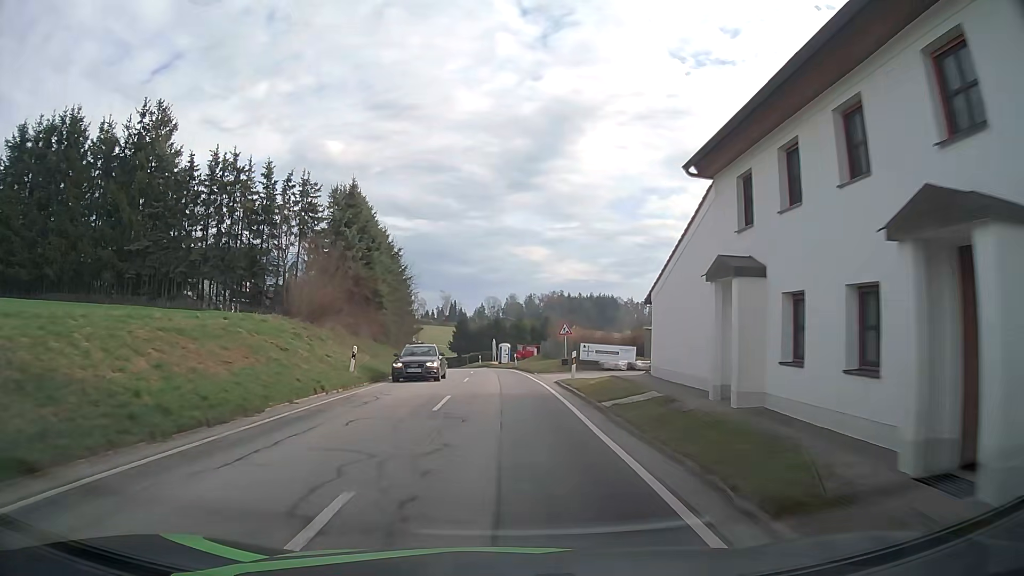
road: secondary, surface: asphalt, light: Day
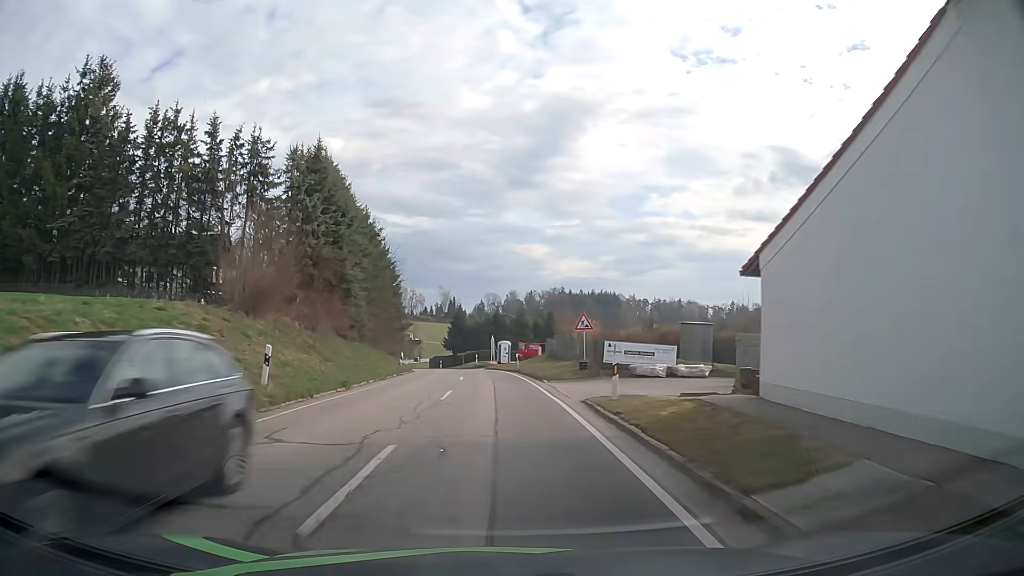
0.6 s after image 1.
(0.0, +8.8) m; 0°
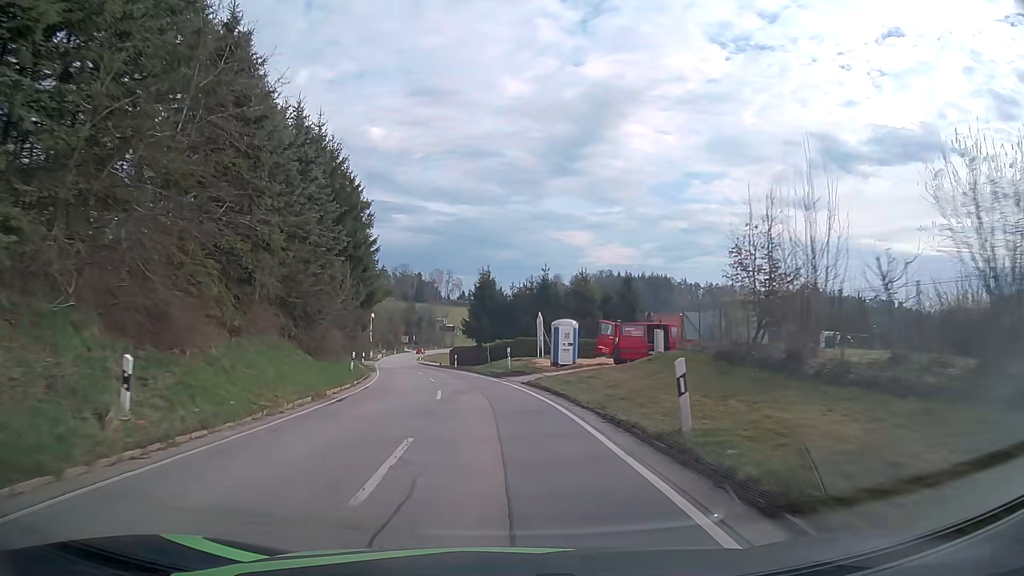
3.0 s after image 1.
(-0.7, +34.3) m; -3°
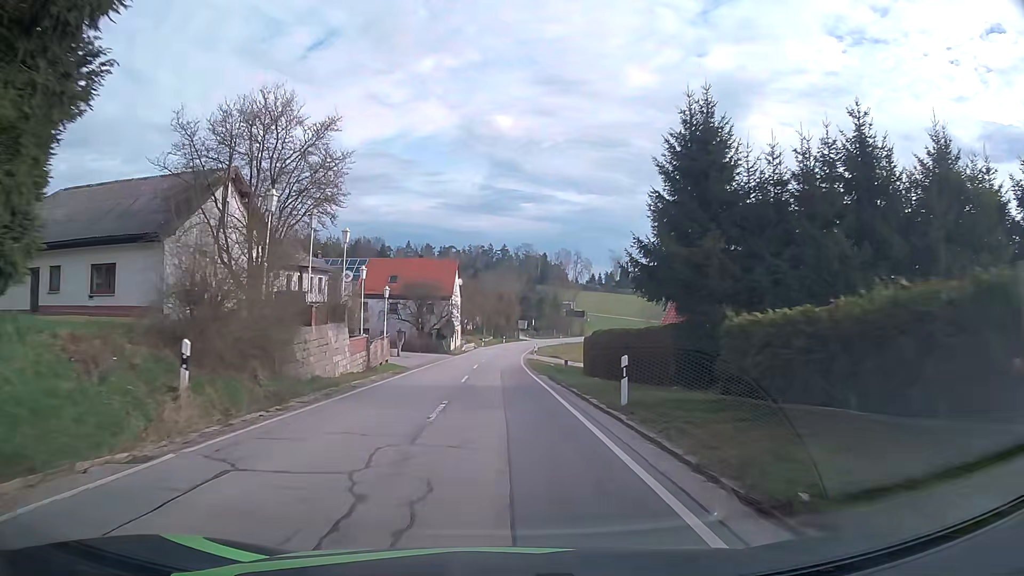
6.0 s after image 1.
(-3.7, +41.6) m; -11°
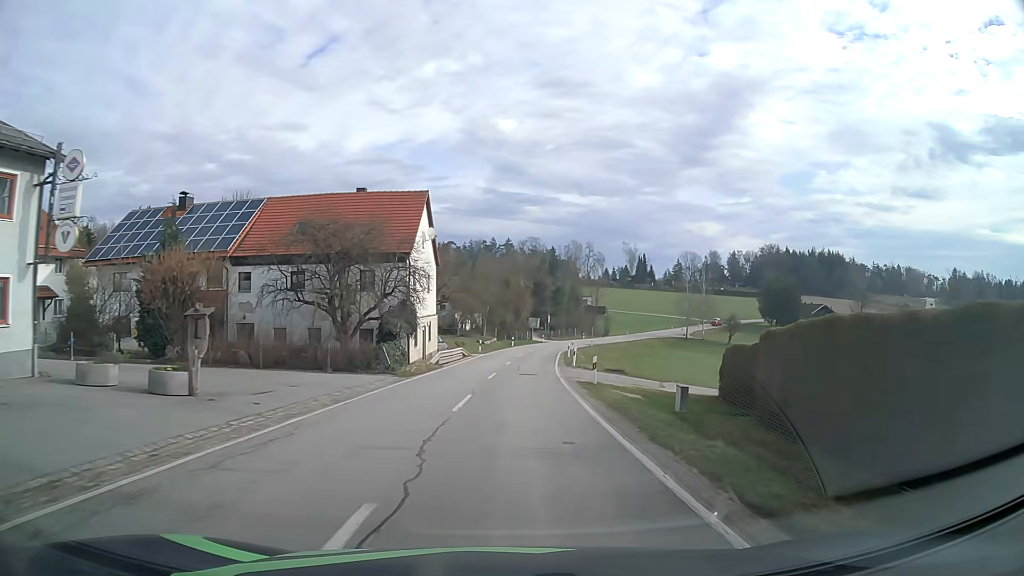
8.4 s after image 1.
(-0.6, +33.8) m; -1°
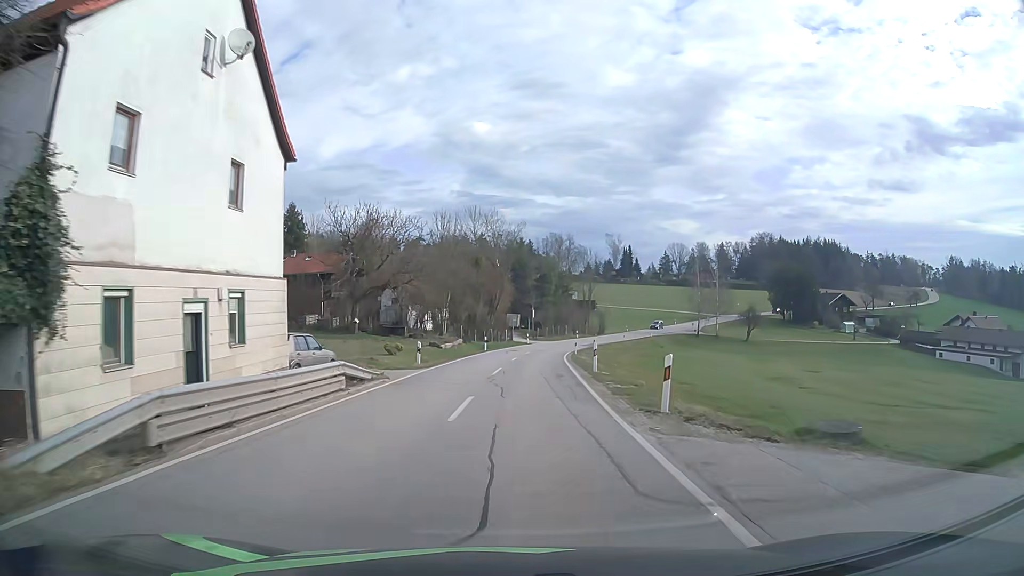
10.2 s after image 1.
(+0.6, +26.1) m; +2°
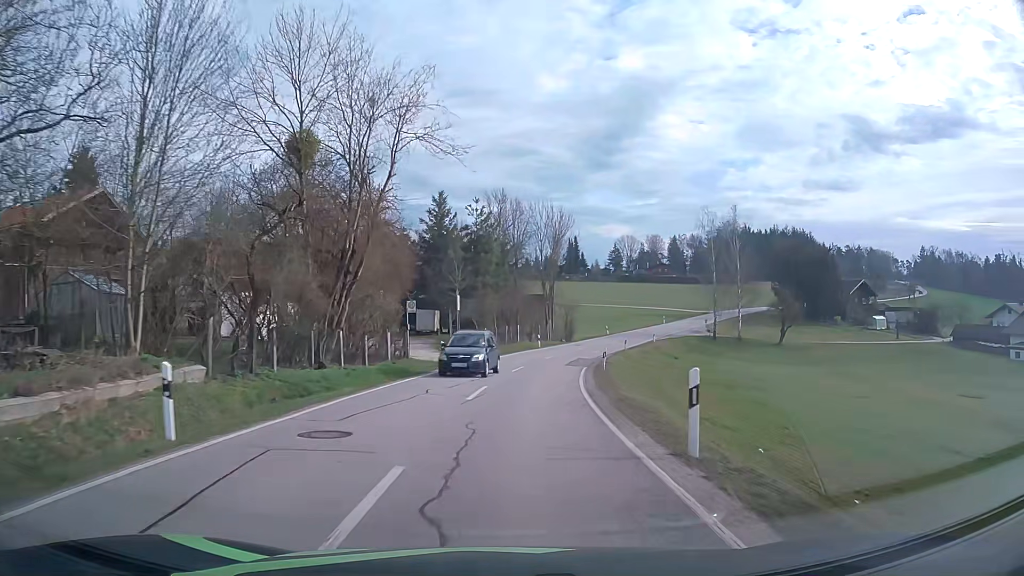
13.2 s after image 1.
(+1.9, +43.0) m; +6°
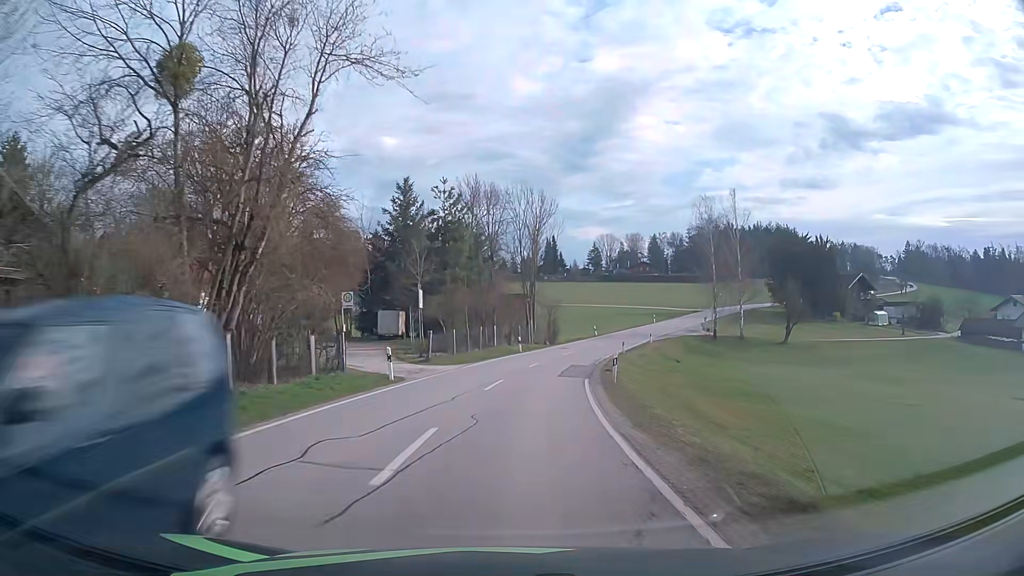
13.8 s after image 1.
(+0.2, +8.7) m; +2°
(0, +10) (+1, +20) (+2, +30) (+4, +40) (+6, +49) (+9, +59) (+13, +68) (+17, +77) (+22, +86) (+26, +95) m
